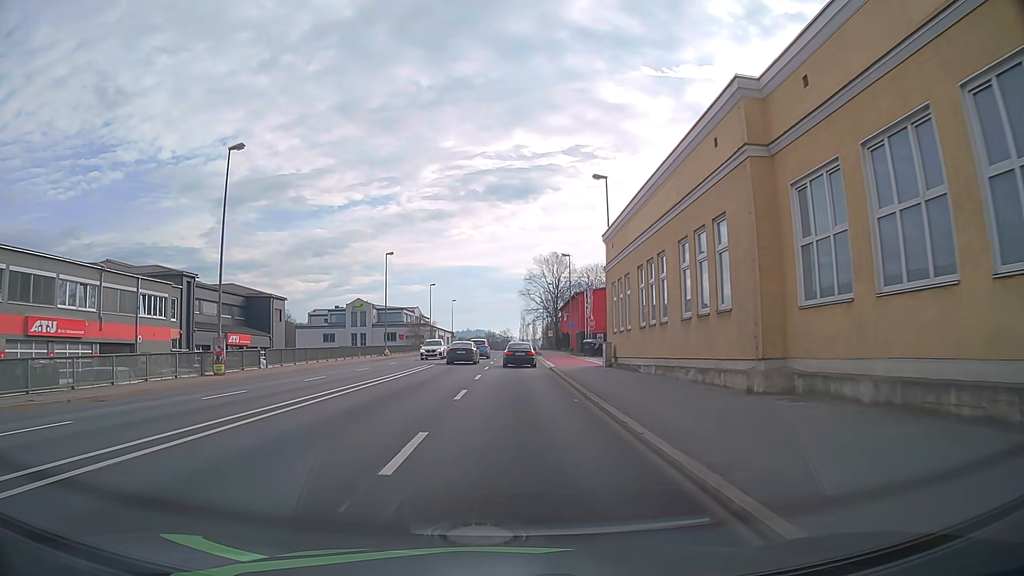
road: primary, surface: asphalt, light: Day
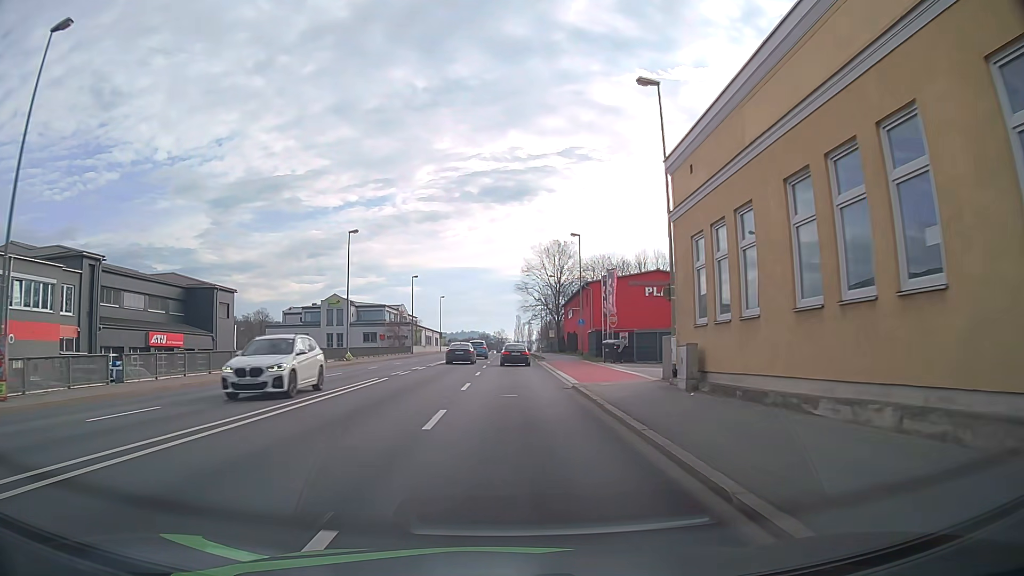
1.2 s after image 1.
(0.0, +14.4) m; 0°
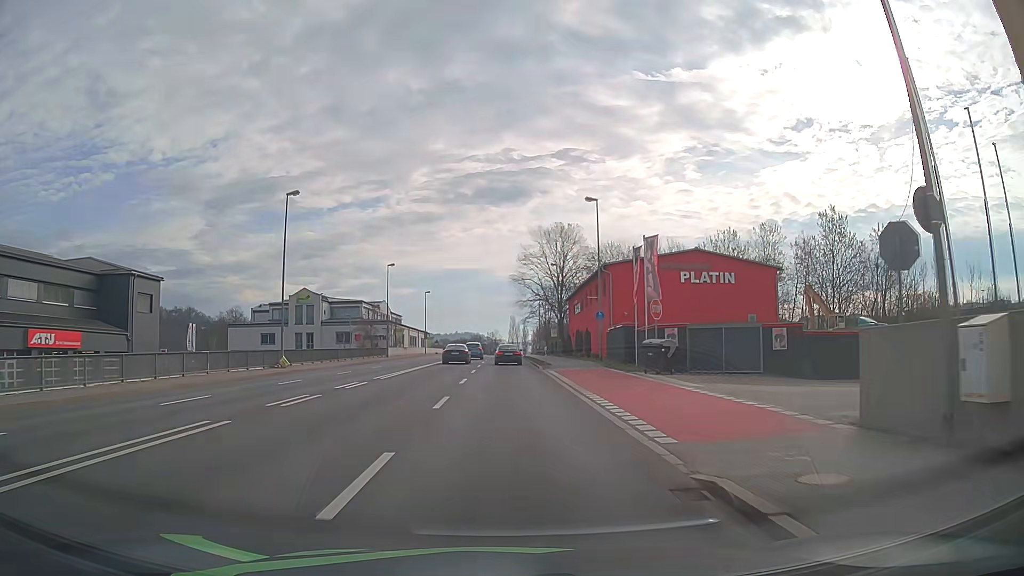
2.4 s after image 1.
(+0.1, +14.6) m; +1°
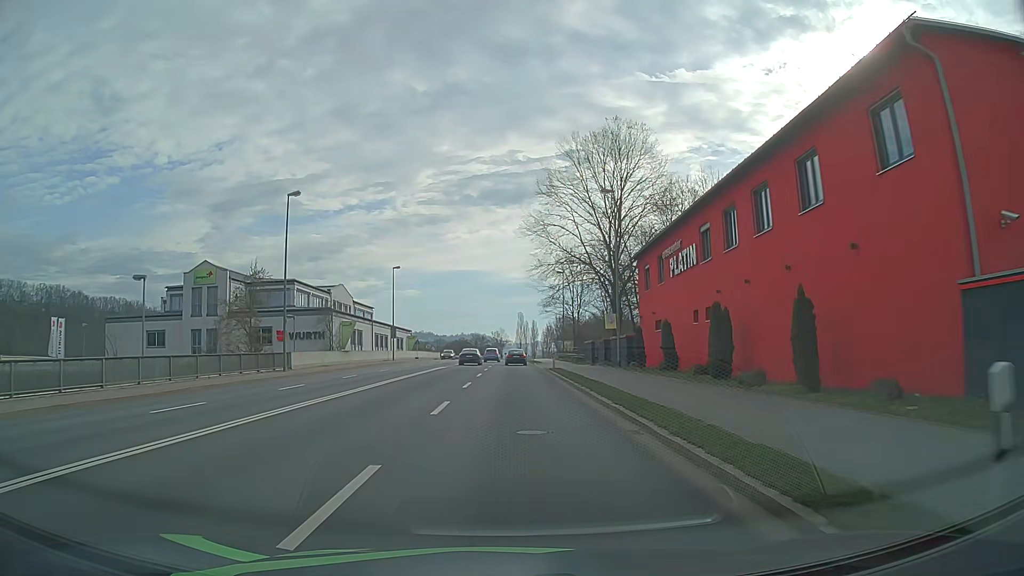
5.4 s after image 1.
(-0.2, +37.1) m; -1°
(0, +10) (0, +20) (0, +30) (0, +40) (0, +50) (0, +60) (0, +70) (+1, +80) (+1, +90) (+1, +100) m
